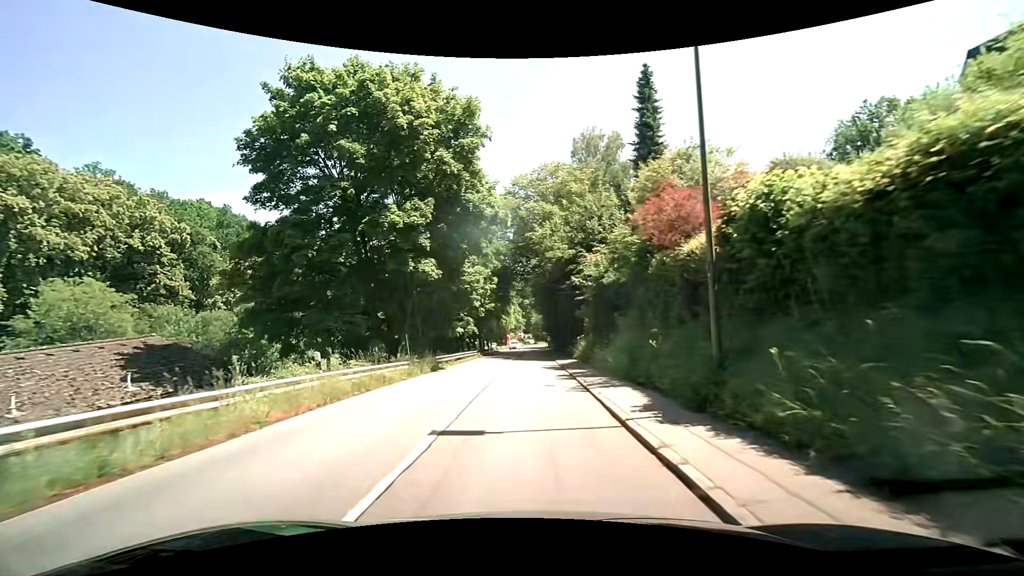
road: tertiary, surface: asphalt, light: Day
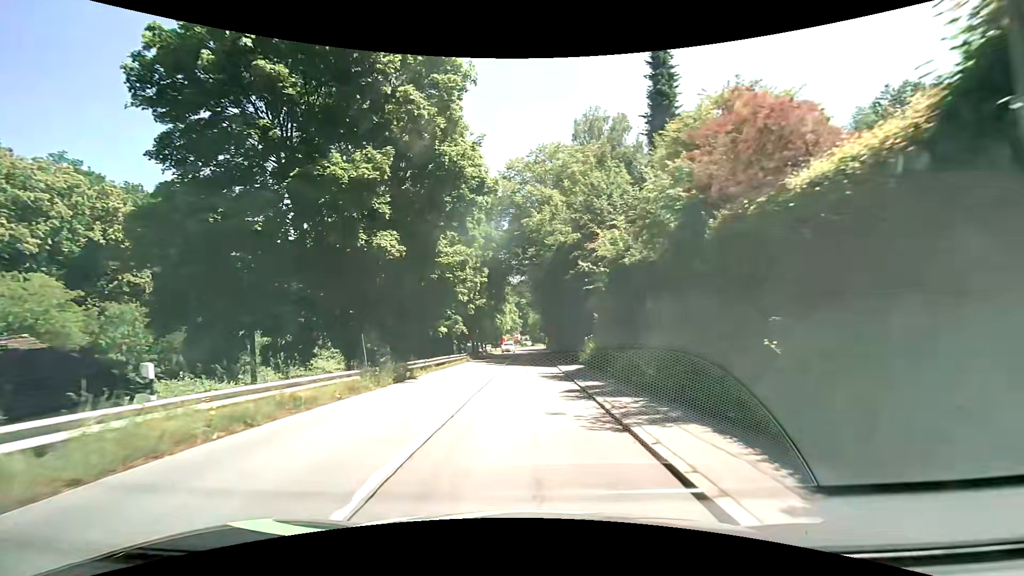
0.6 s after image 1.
(0.0, +5.6) m; 0°
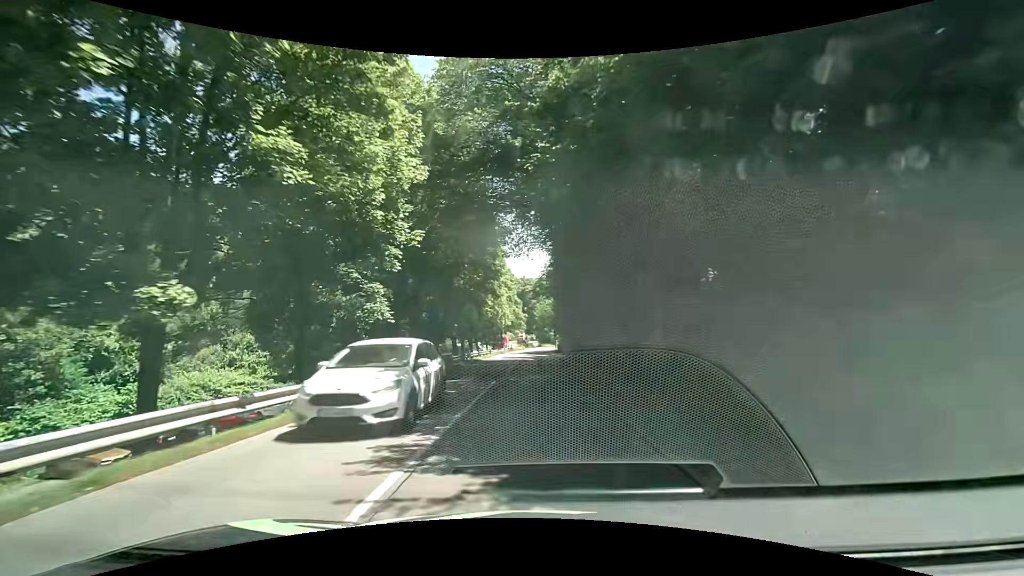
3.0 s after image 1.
(-0.2, +23.3) m; -1°
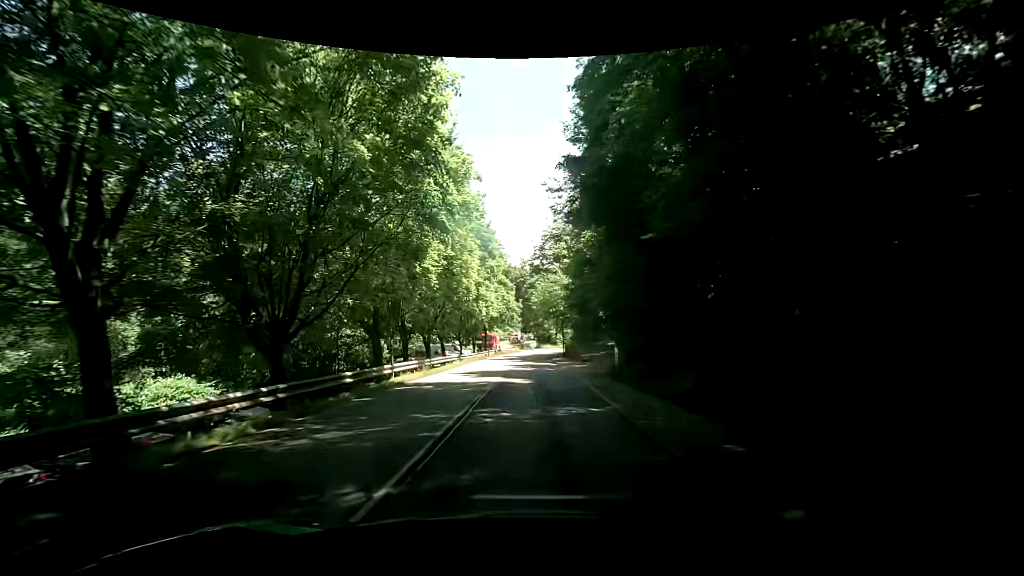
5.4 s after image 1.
(+0.1, +24.4) m; +1°
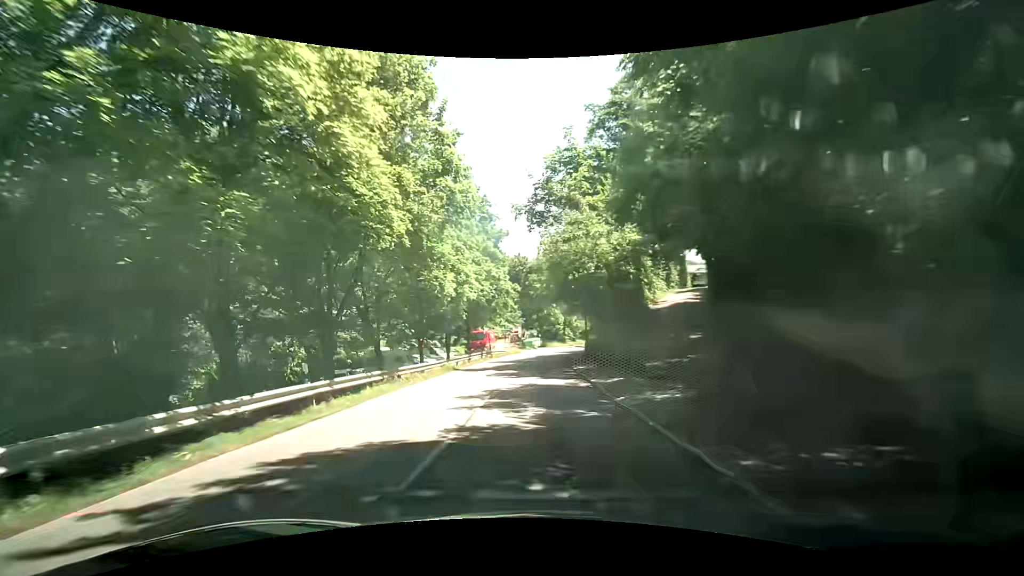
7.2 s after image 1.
(-0.2, +19.1) m; -1°
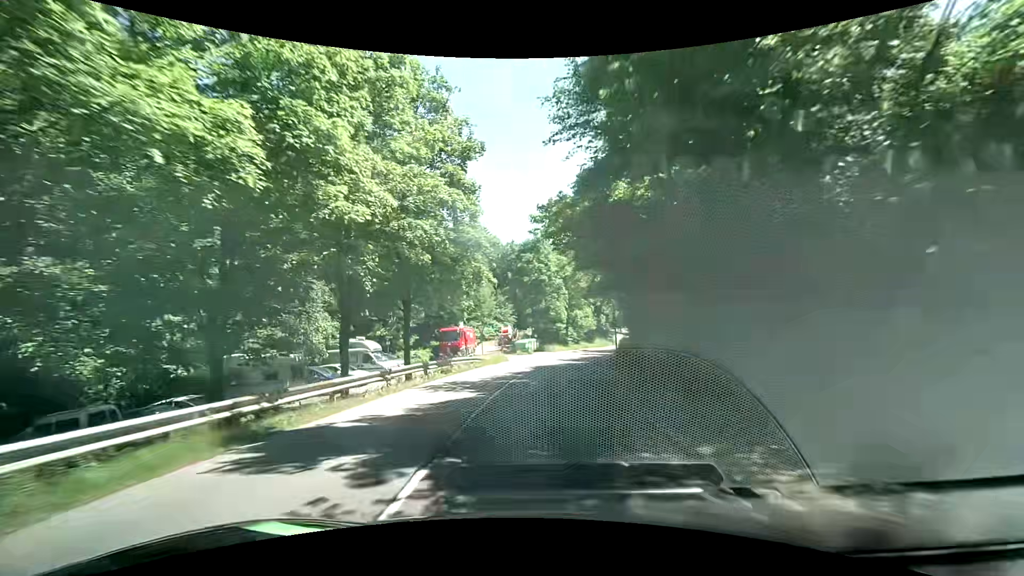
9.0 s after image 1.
(0.0, +19.8) m; 0°
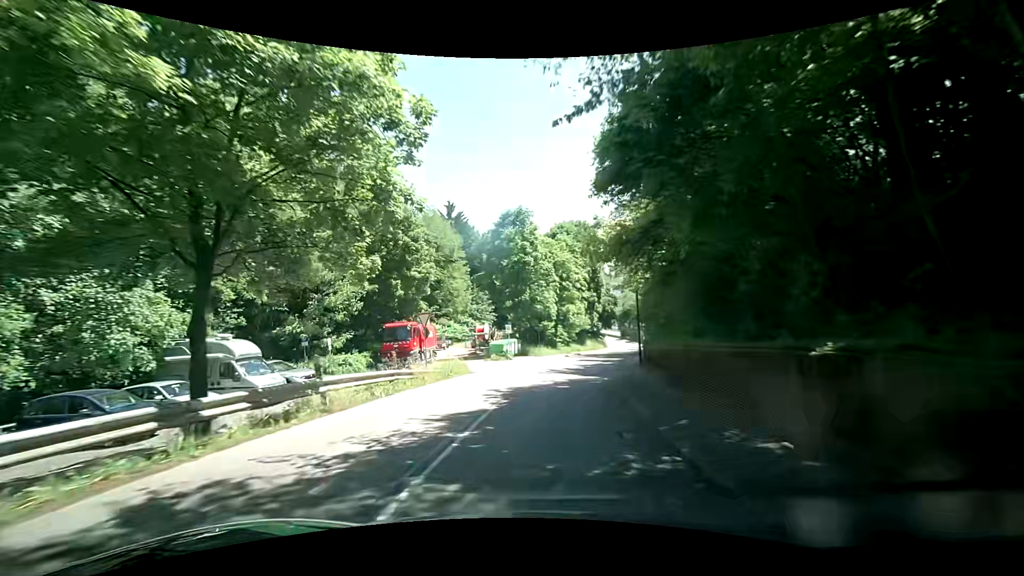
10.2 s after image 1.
(+0.3, +13.6) m; +3°
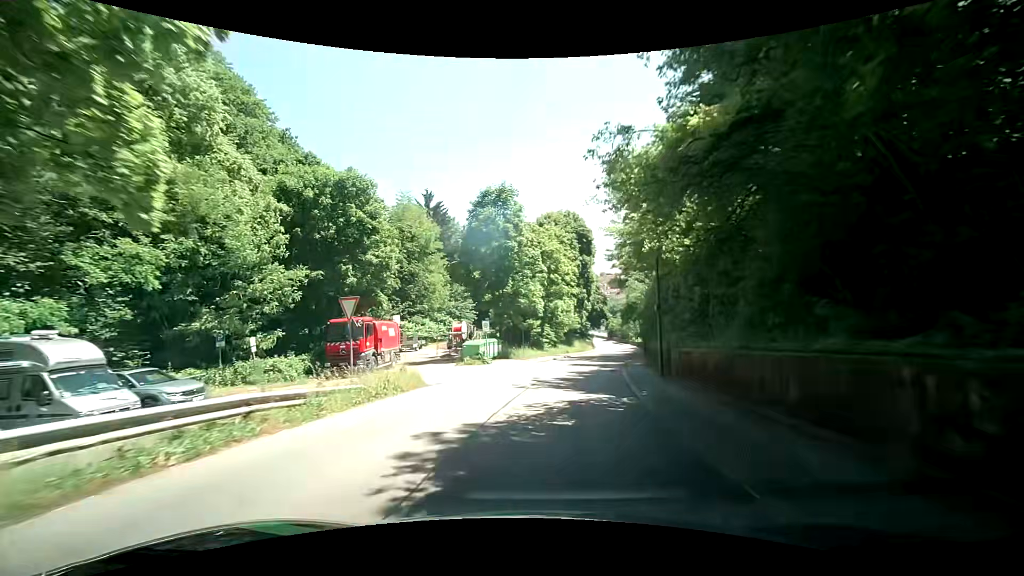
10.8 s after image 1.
(0.0, +6.9) m; +1°
(0, +10) (+2, +20) (+3, +30) (+6, +40) (+8, +49) (+10, +59) (+12, +69) (+14, +79) (+16, +88) (+18, +98) m
